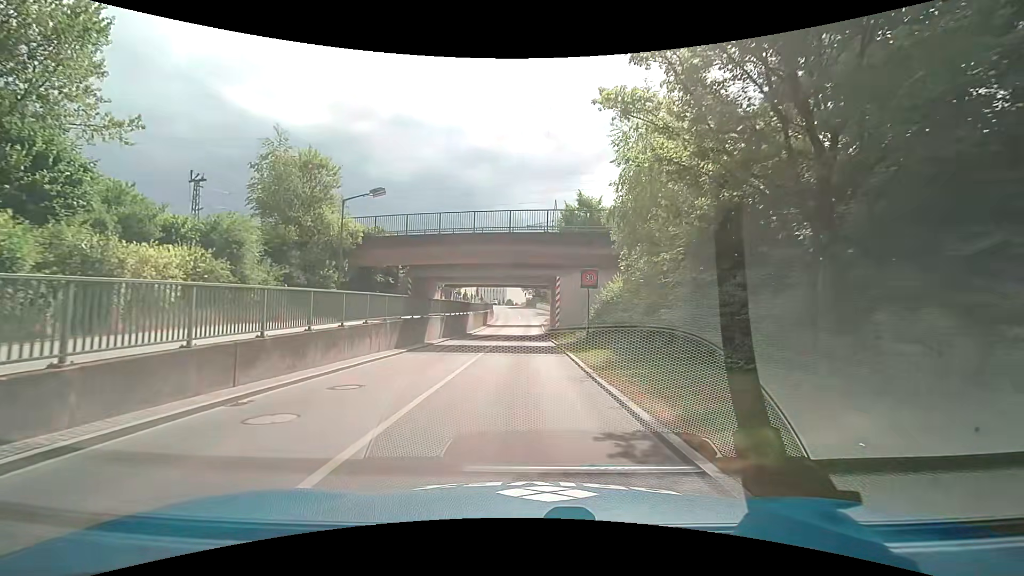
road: tertiary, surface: asphalt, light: Day
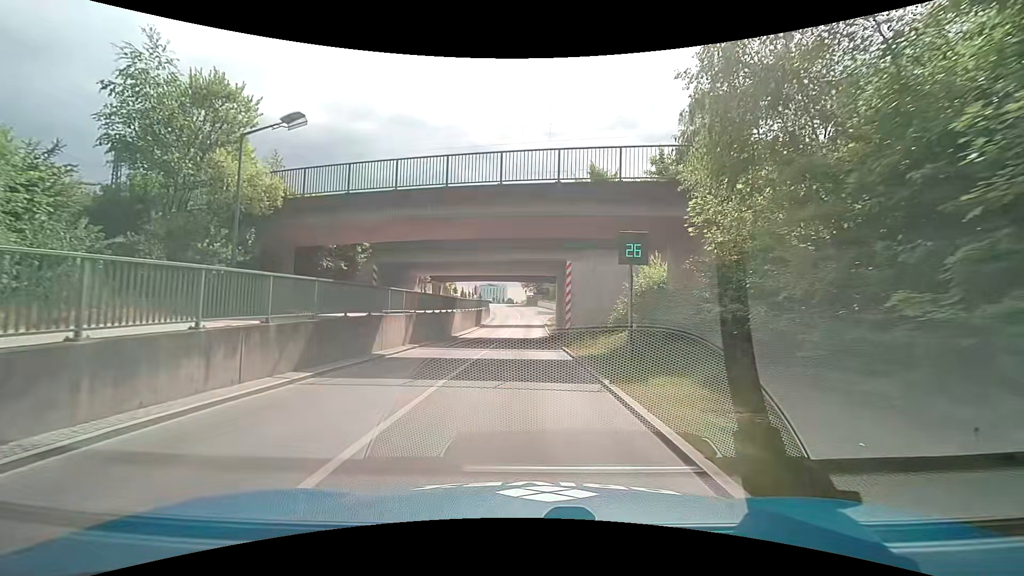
(0.0, +9.3) m; 0°
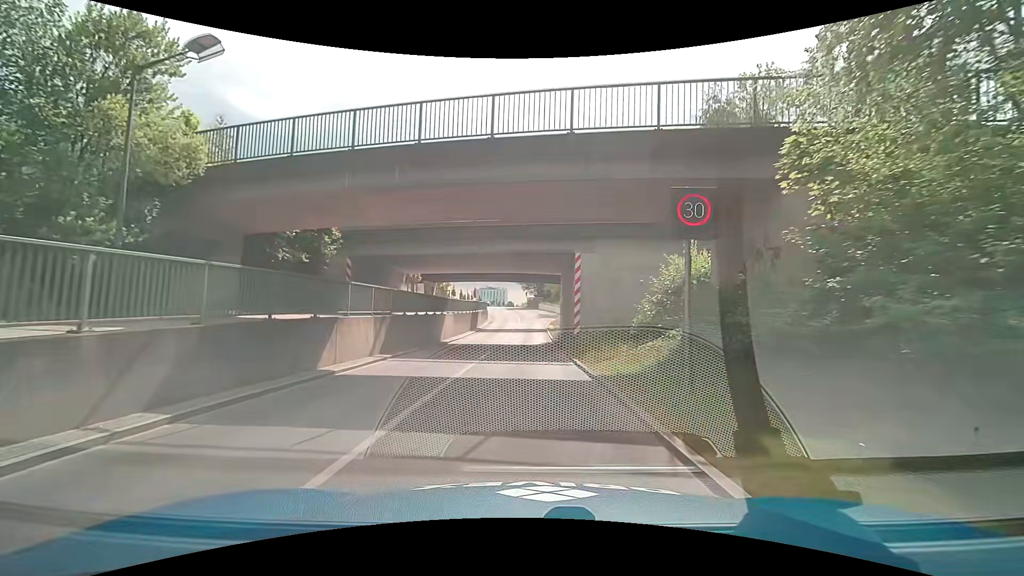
(0.0, +4.7) m; +1°
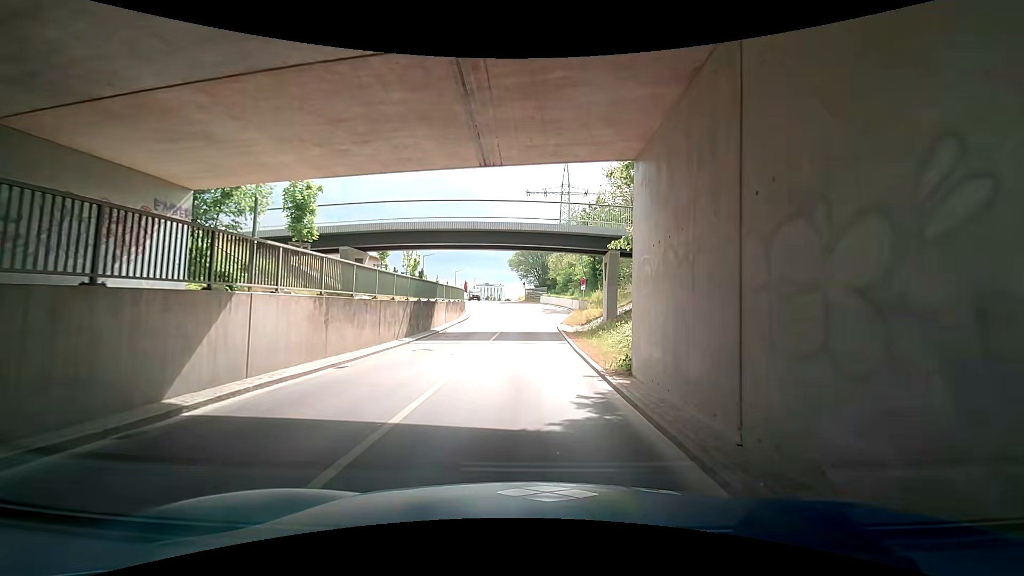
(-0.4, +23.6) m; +2°
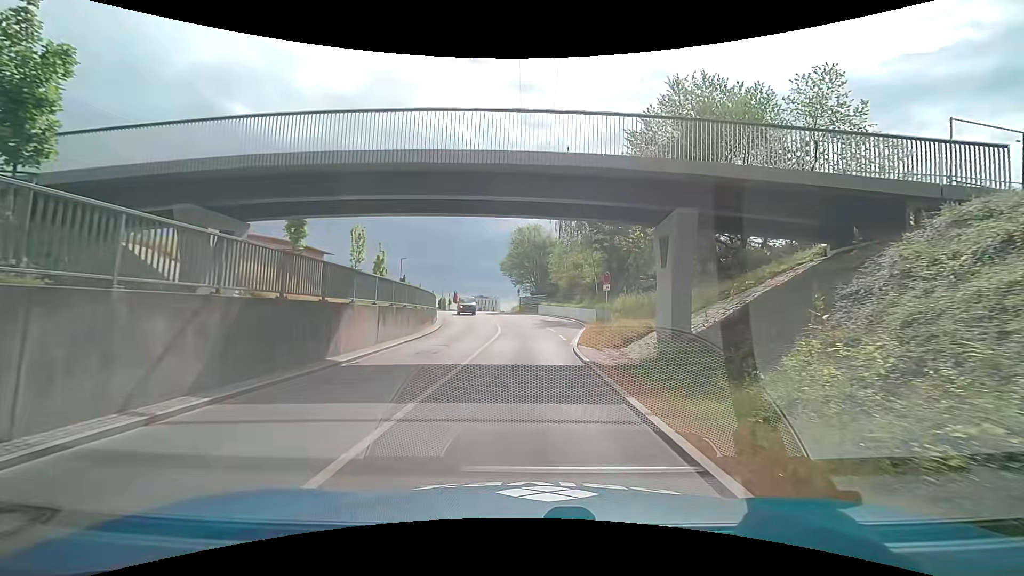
(-1.3, +13.7) m; -2°
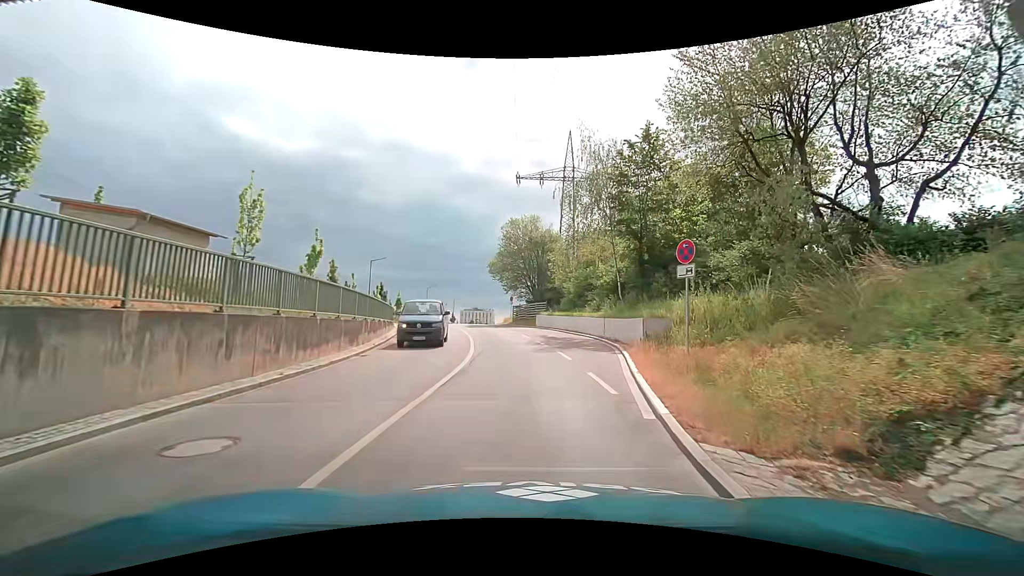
(+0.1, +13.7) m; 0°
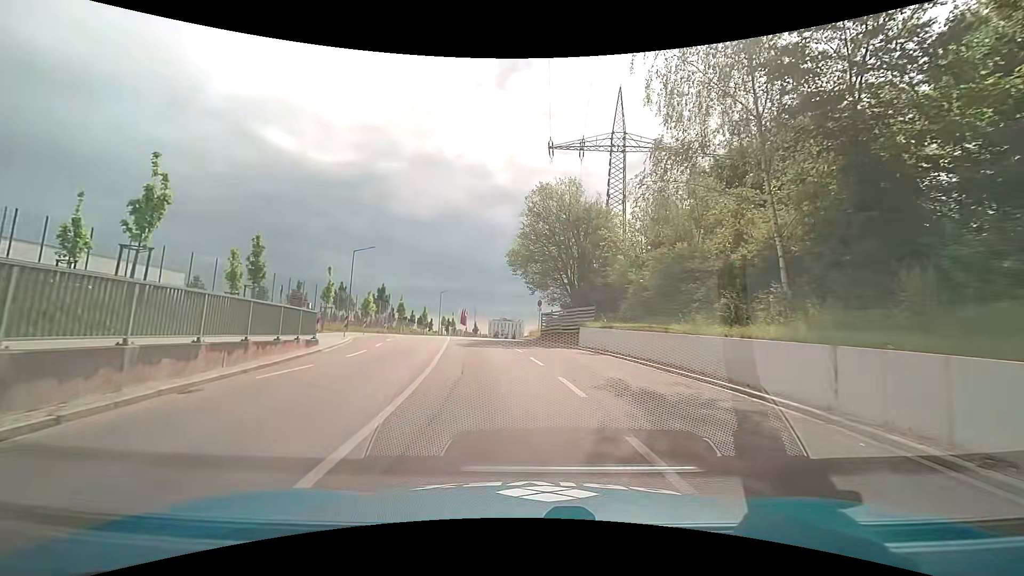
(-0.3, +17.9) m; -3°
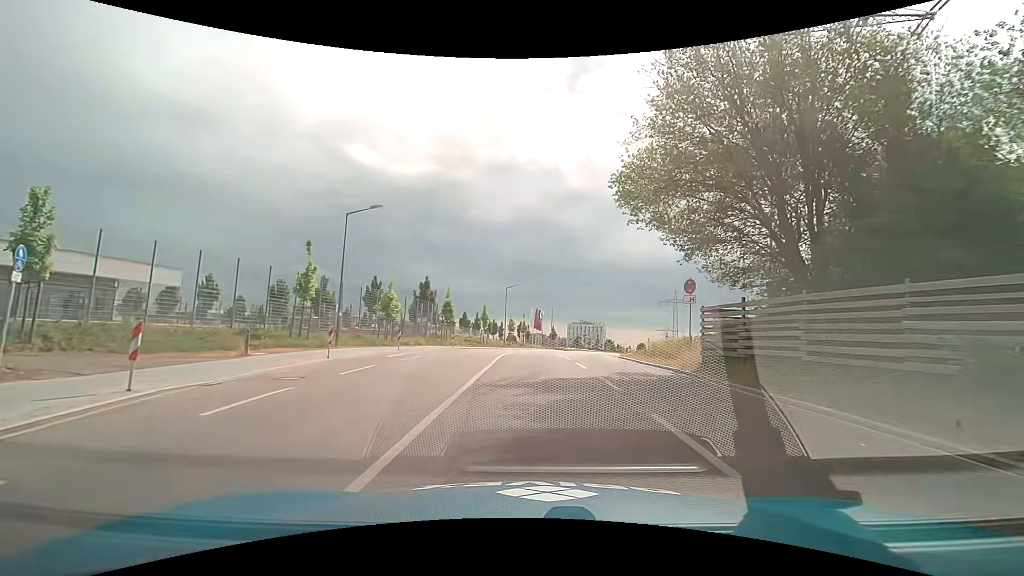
(-2.0, +22.0) m; -10°
(0, +10) (0, +20) (+1, +30) (+2, +40) (+4, +50) (+7, +59) (+9, +69) (+12, +79) (+14, +88) (+17, +98) m
